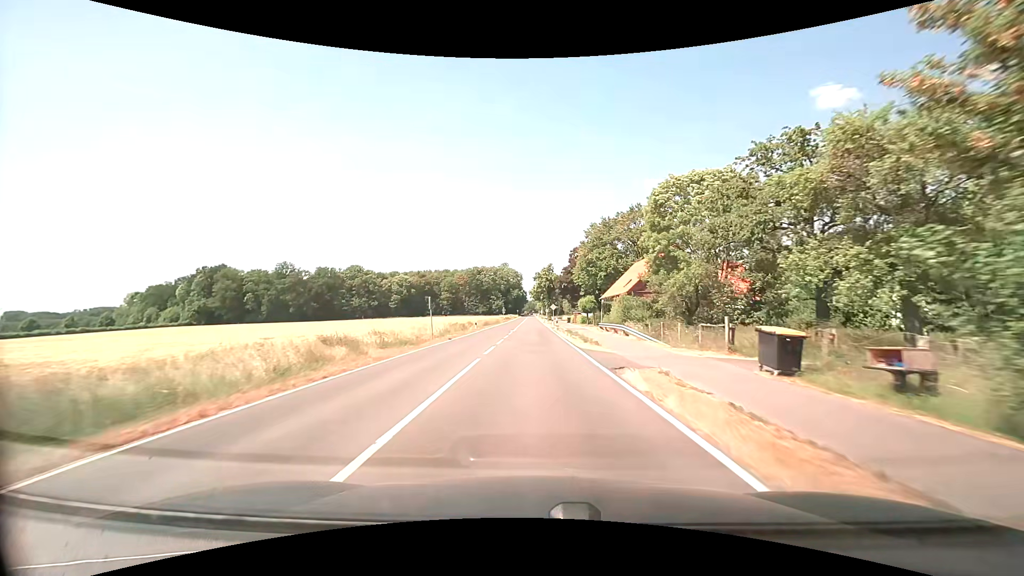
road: secondary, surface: asphalt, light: Day
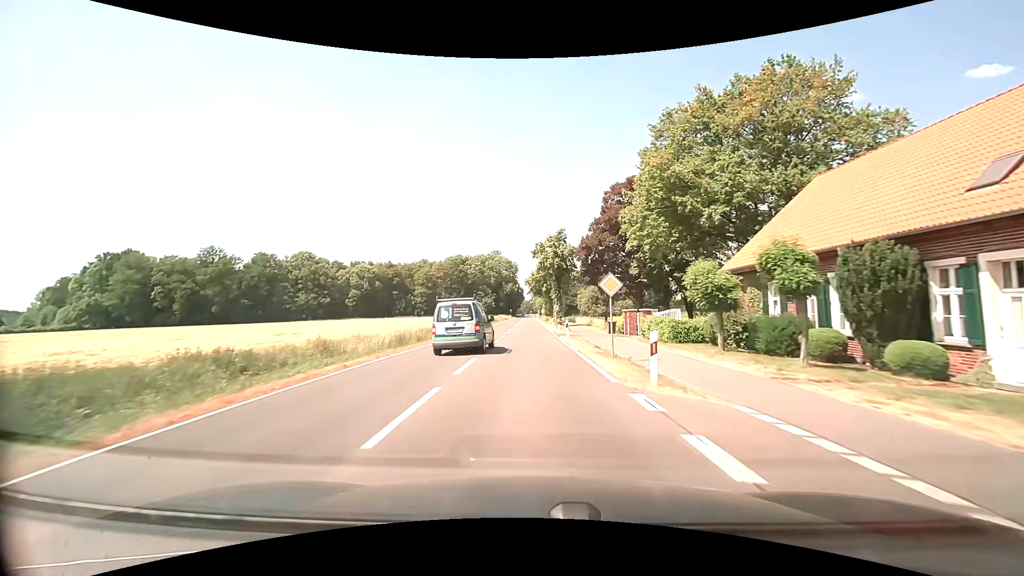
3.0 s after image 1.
(-0.3, +49.3) m; 0°
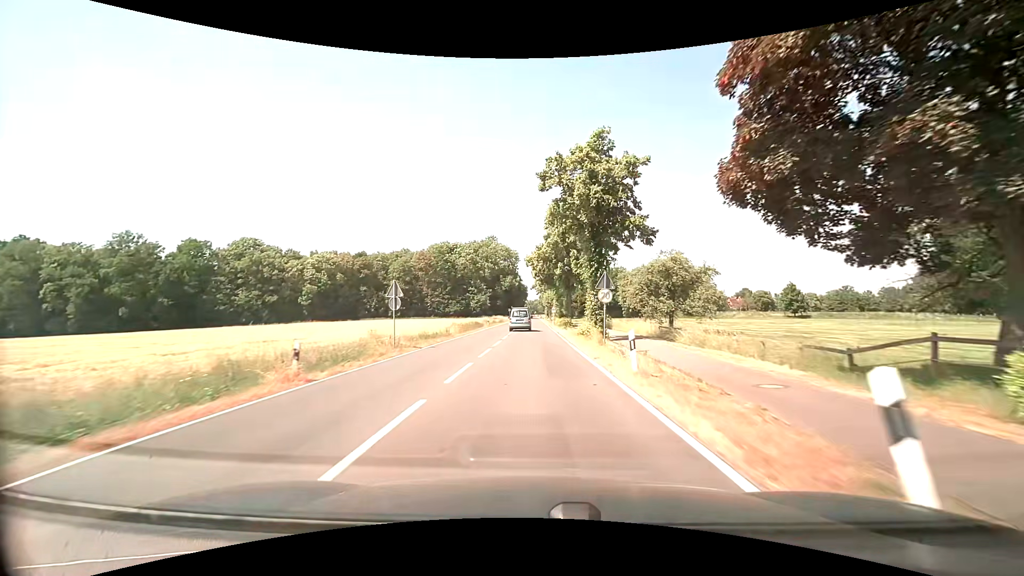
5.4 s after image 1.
(-0.3, +38.4) m; -1°
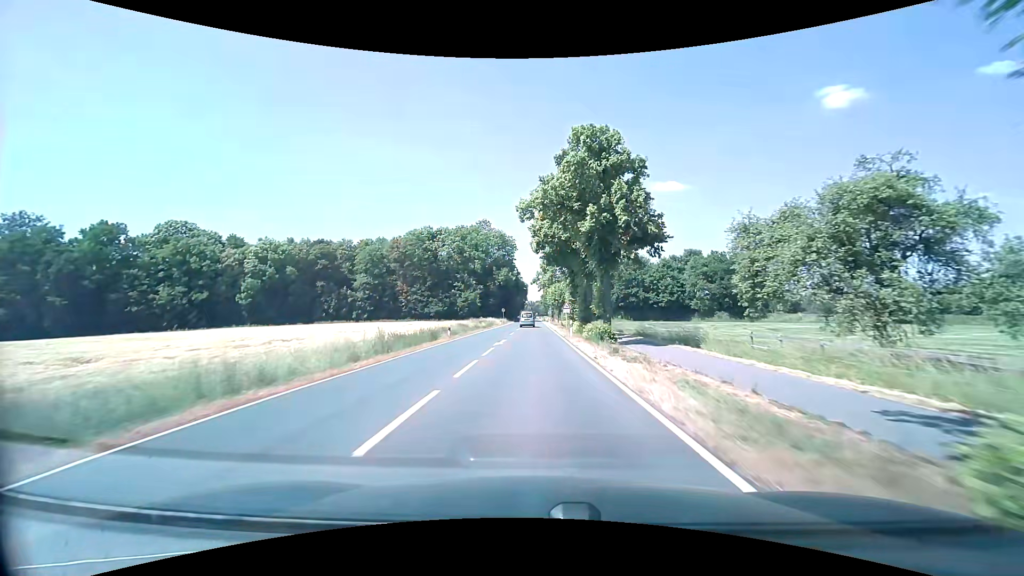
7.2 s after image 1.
(+0.2, +29.1) m; 0°
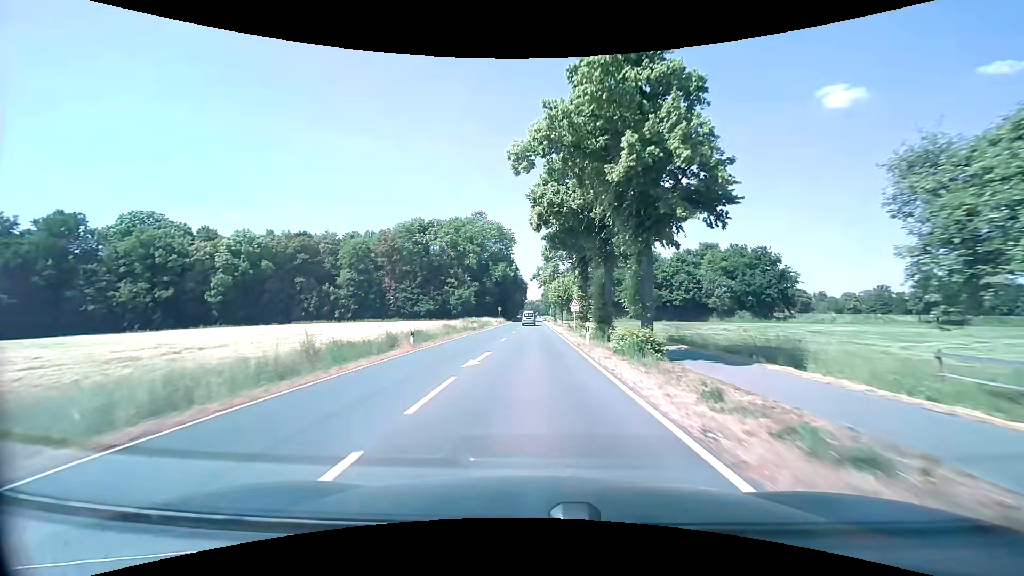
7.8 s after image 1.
(0.0, +10.1) m; 0°
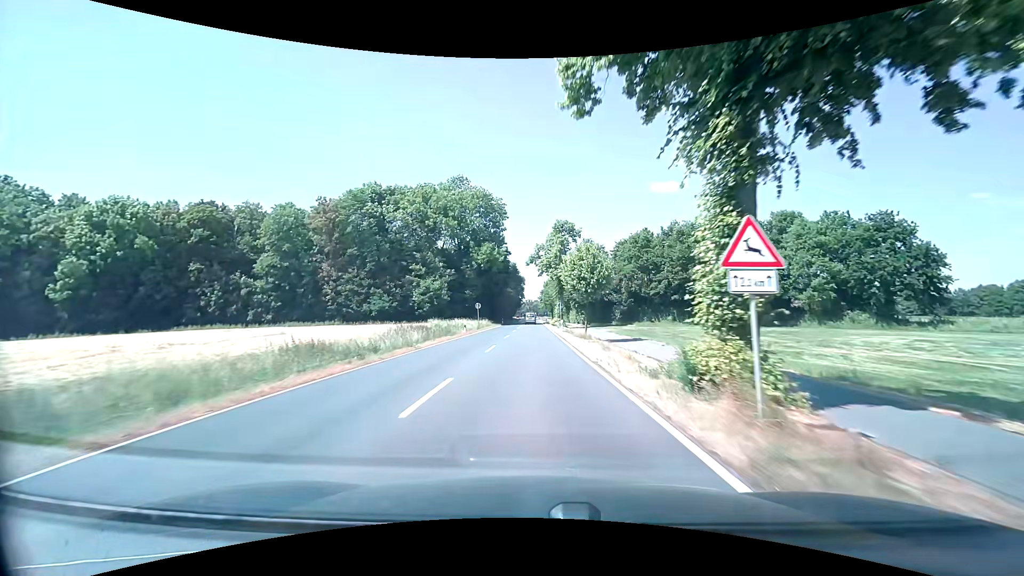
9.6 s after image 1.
(+0.1, +31.4) m; 0°
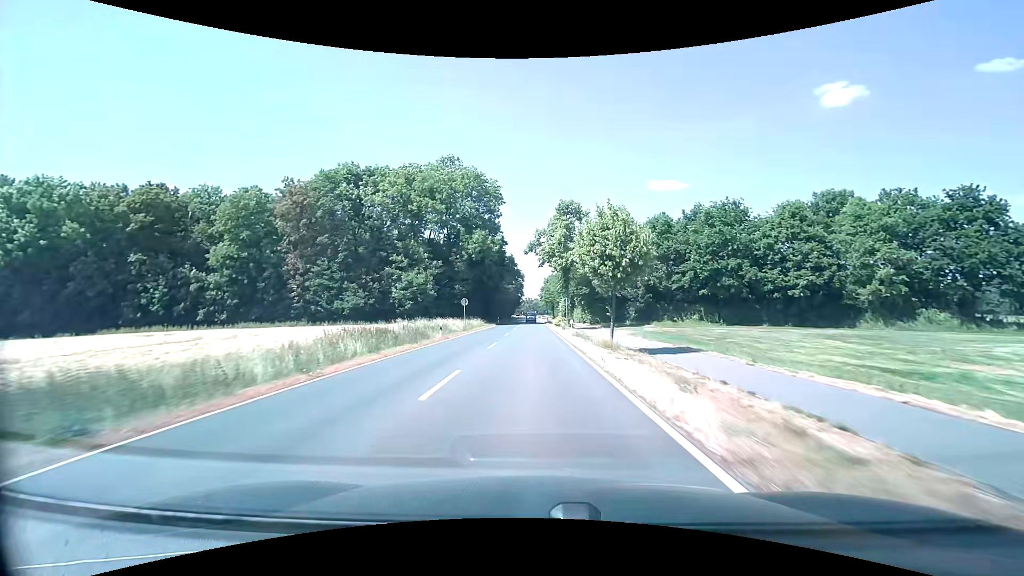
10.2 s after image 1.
(0.0, +10.8) m; 0°
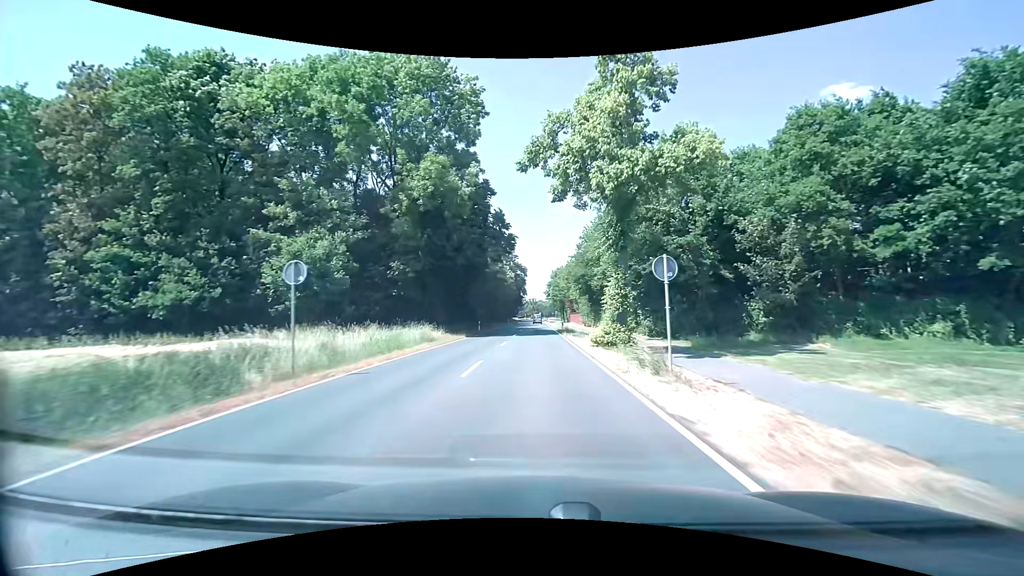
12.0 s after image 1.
(+0.1, +33.2) m; 0°
(0, +10) (0, +20) (0, +30) (0, +40) (0, +50) (0, +60) (0, +70) (0, +80) (0, +90) (+1, +100) m
